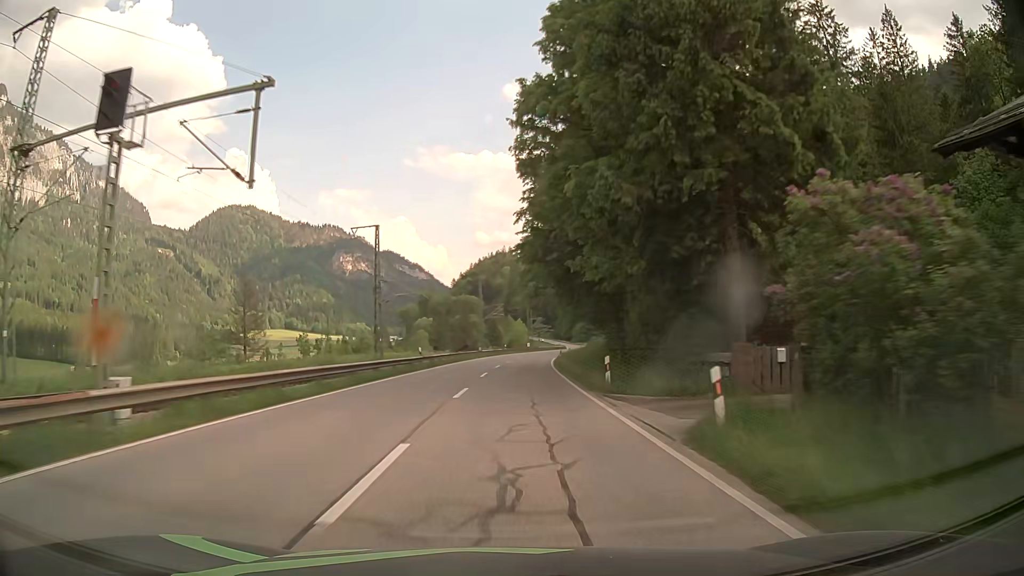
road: primary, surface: asphalt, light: Day
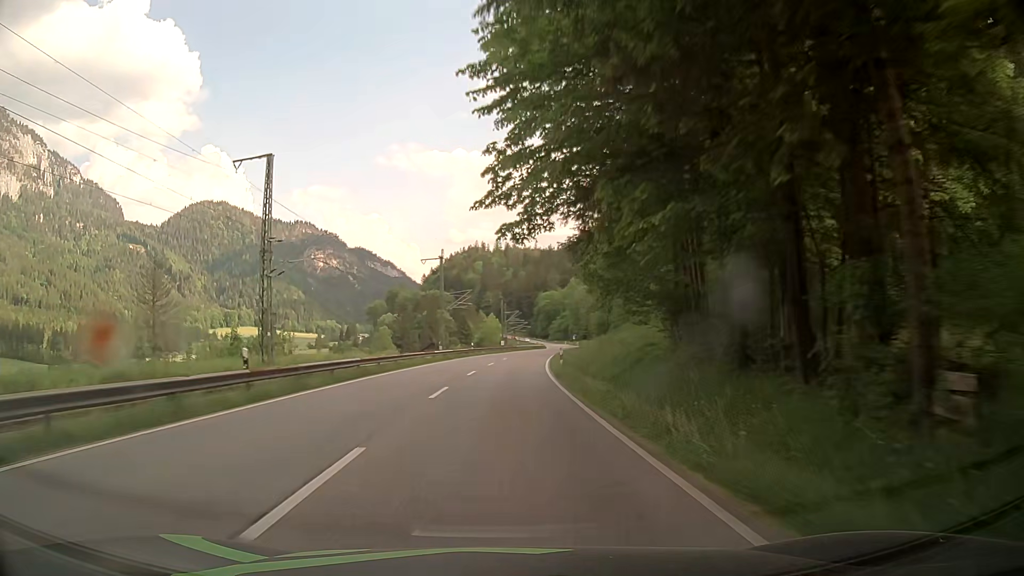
(+0.5, +24.4) m; +2°
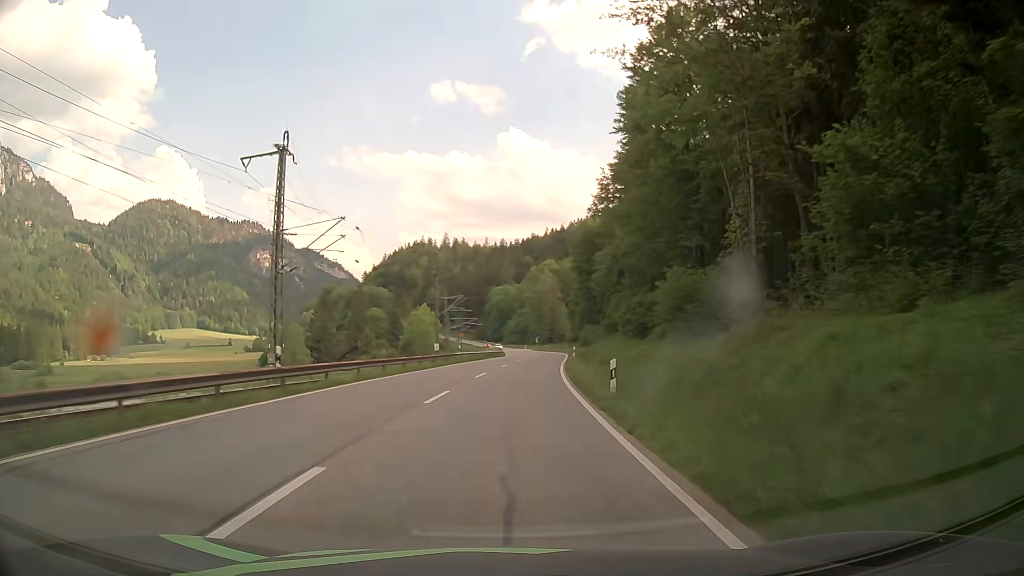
(+1.5, +49.3) m; +4°
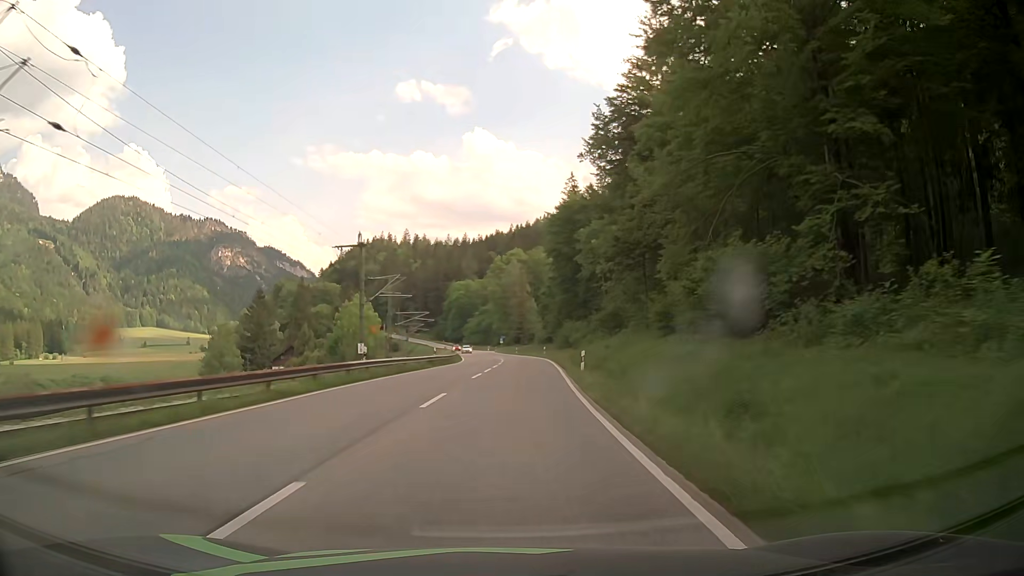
(+0.7, +24.8) m; +3°
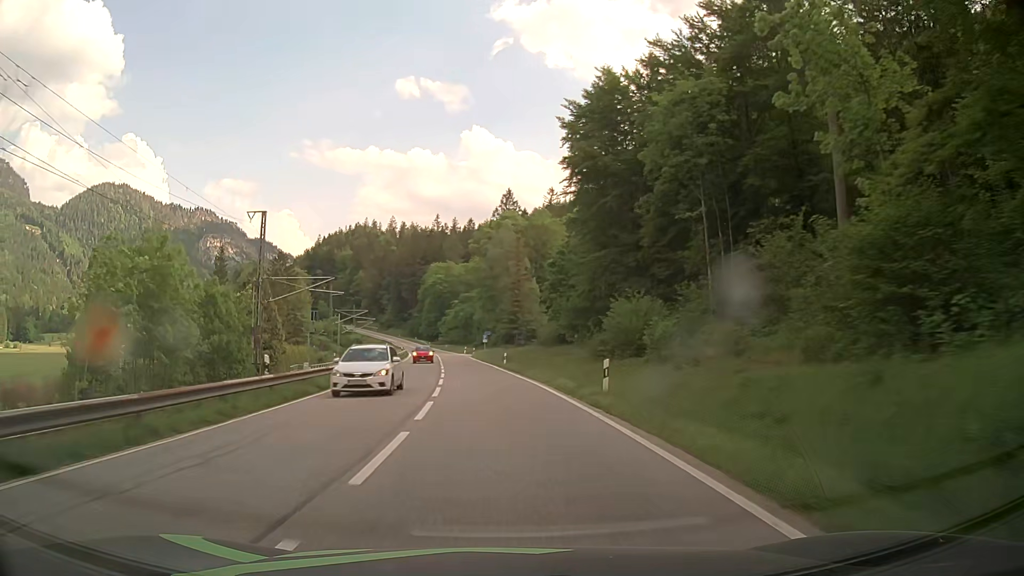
(+1.4, +49.7) m; +1°
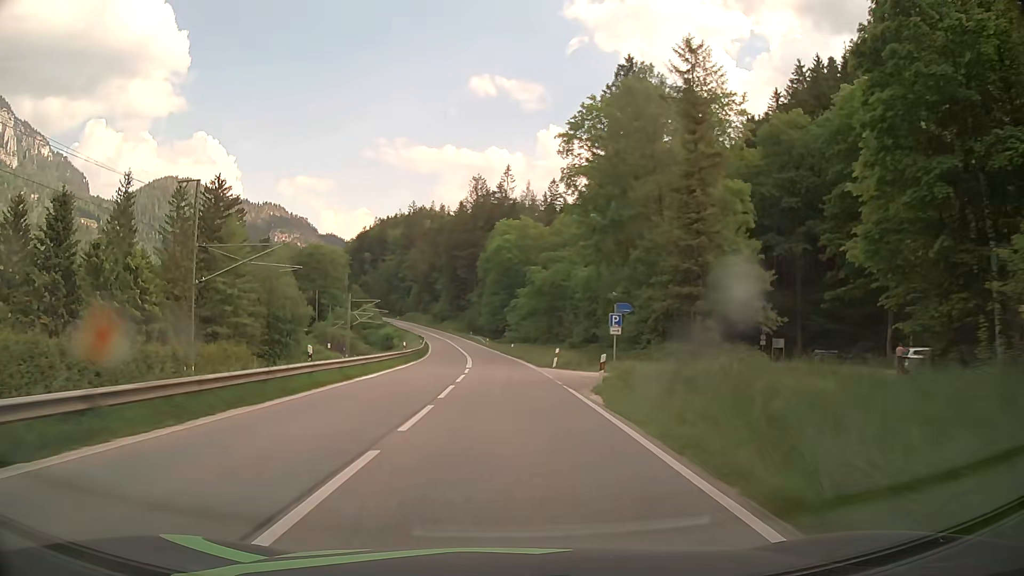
(-4.4, +62.3) m; -7°
